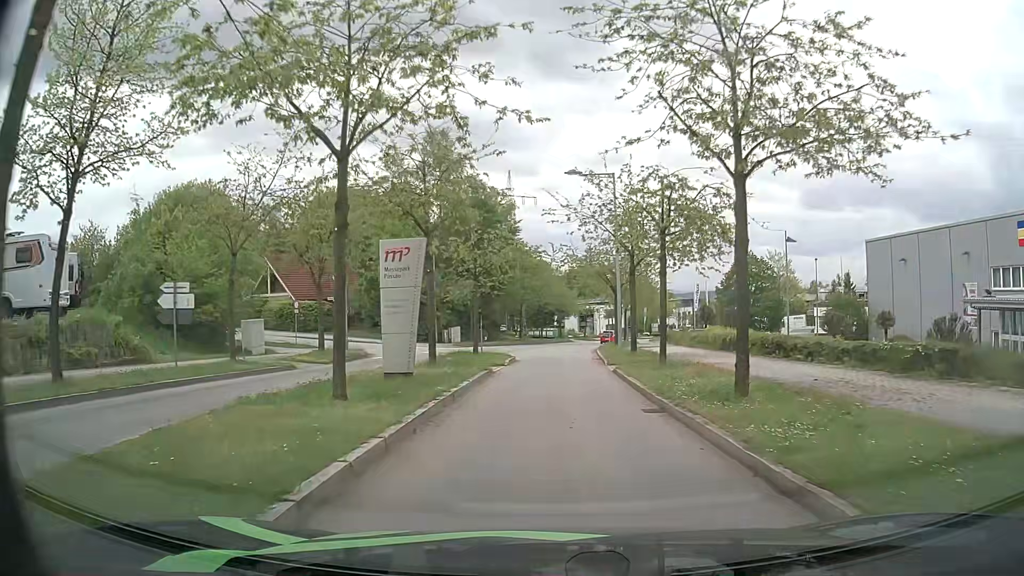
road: residential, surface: asphalt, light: Day
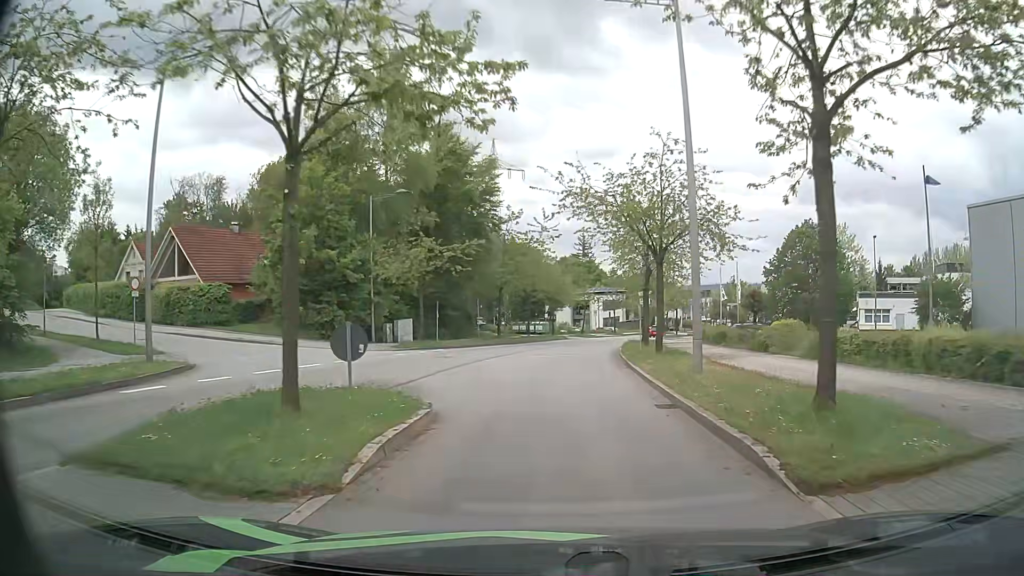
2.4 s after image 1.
(0.0, +19.0) m; +1°
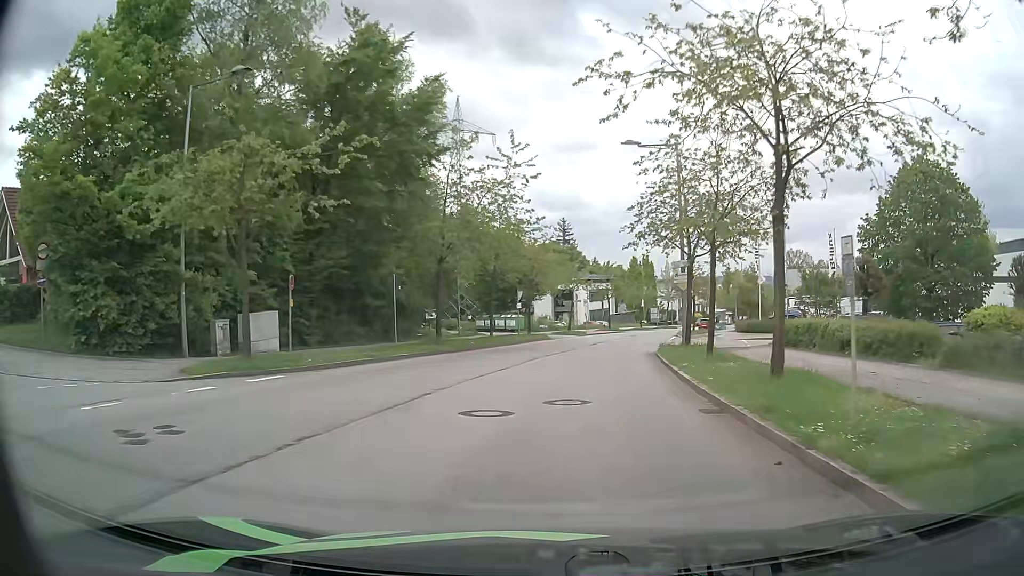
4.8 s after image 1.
(+0.2, +20.3) m; +1°
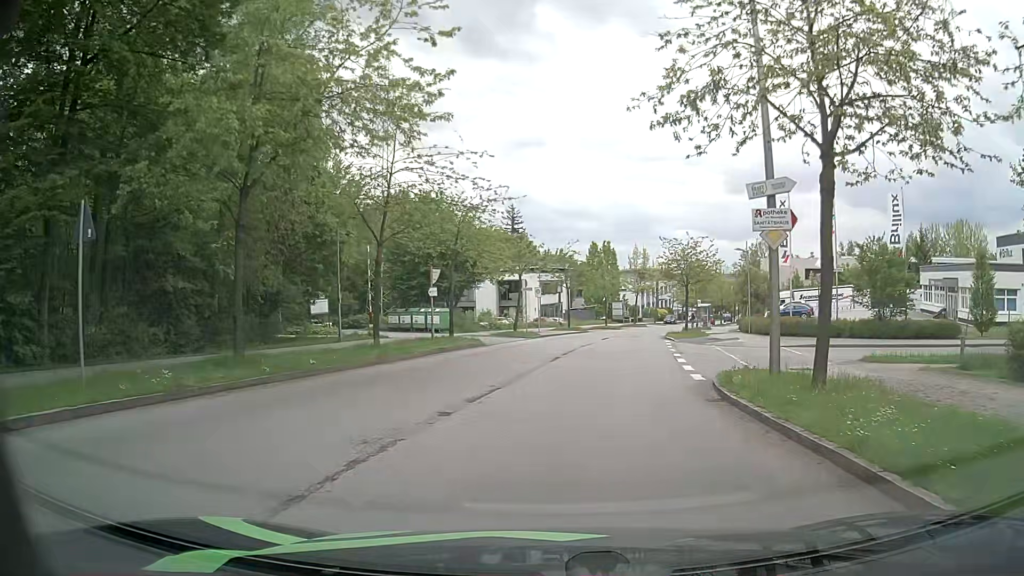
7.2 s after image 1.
(+0.6, +16.7) m; +4°
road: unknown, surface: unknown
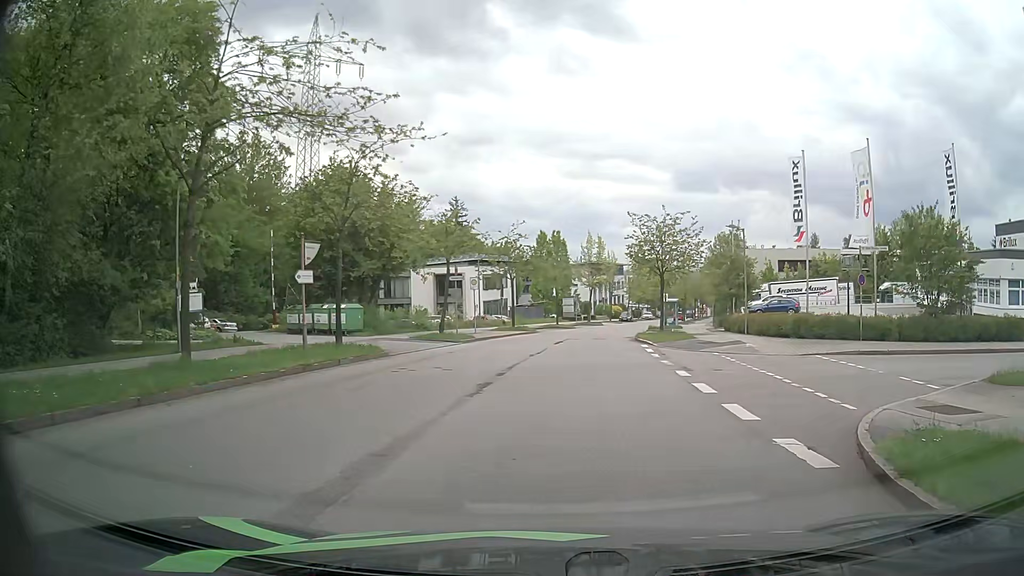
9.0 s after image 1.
(+0.3, +9.4) m; +4°
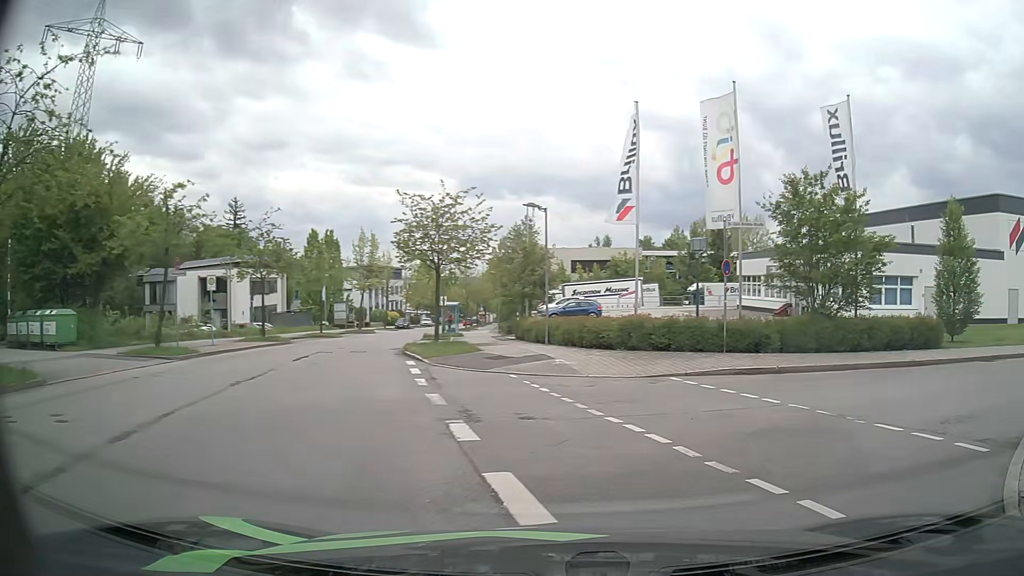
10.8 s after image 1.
(+0.9, +7.5) m; +18°
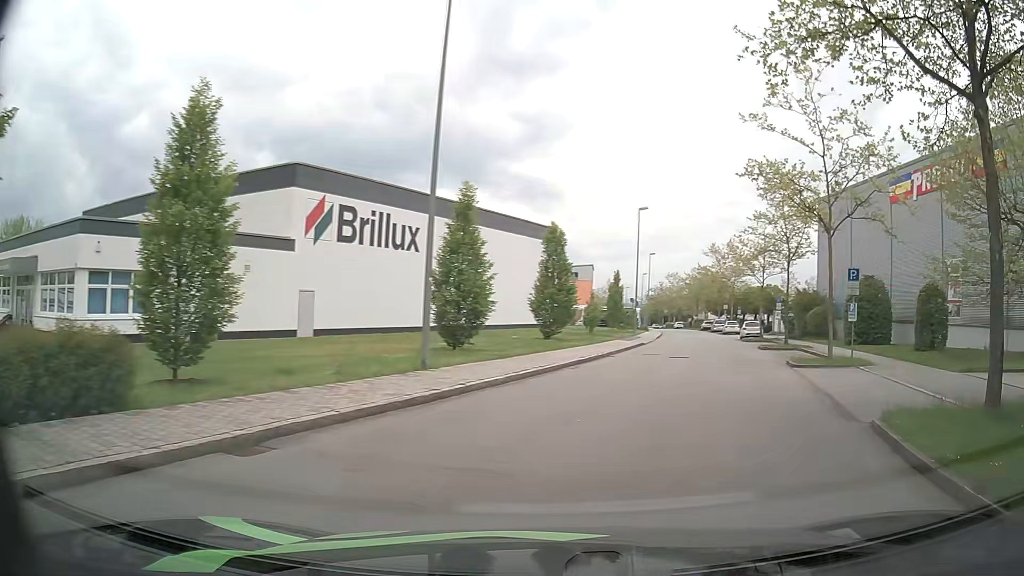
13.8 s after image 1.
(+6.8, +11.1) m; +62°
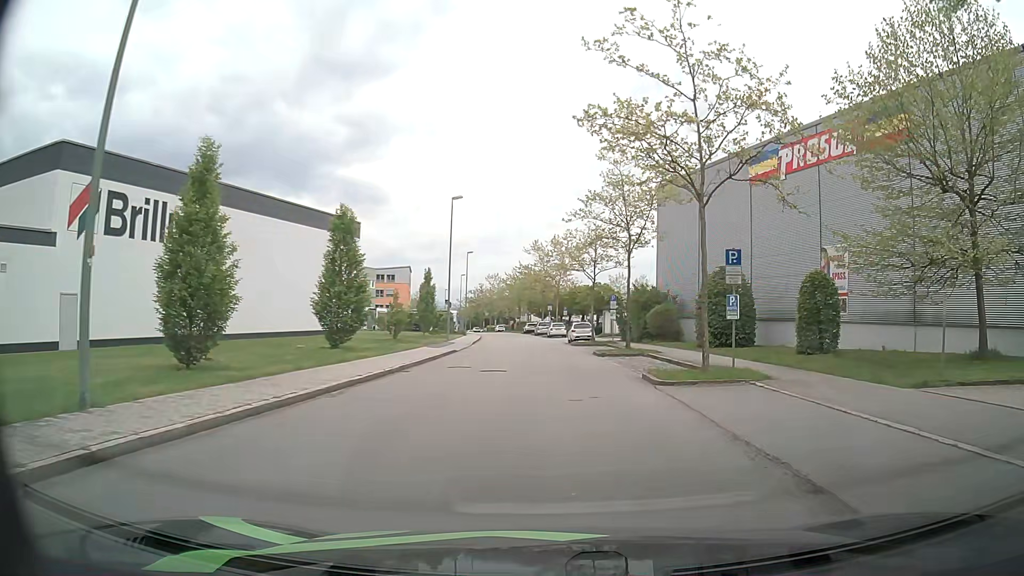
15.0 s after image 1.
(+1.0, +6.2) m; +17°
(0, +10) (0, +20) (-1, +30) (-1, +40) (-2, +50) (-3, +60) (-5, +70) (-6, +80) (-7, +90) (-8, +100) m
